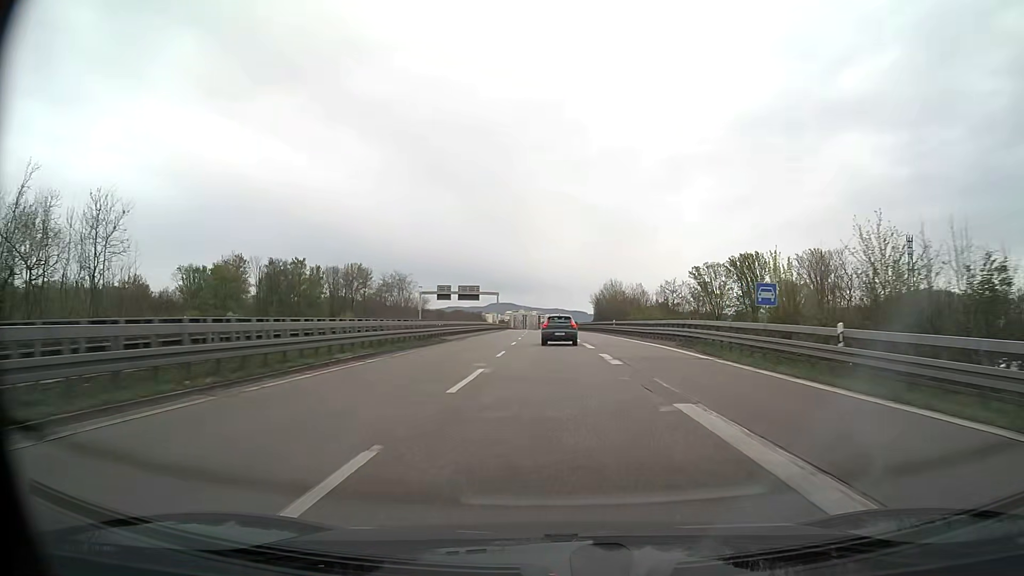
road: trunk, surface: asphalt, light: Day
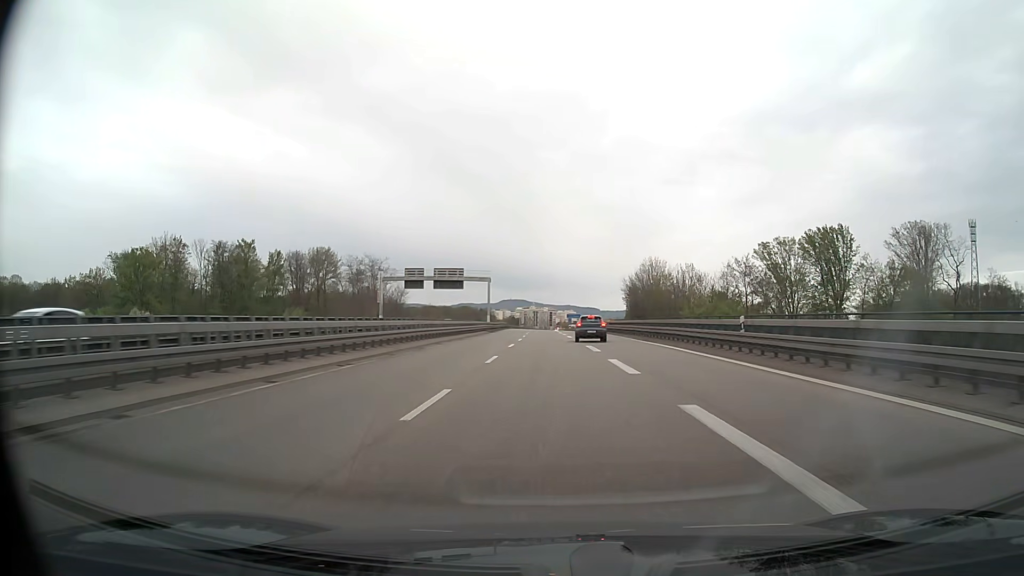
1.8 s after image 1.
(-0.4, +40.3) m; -1°
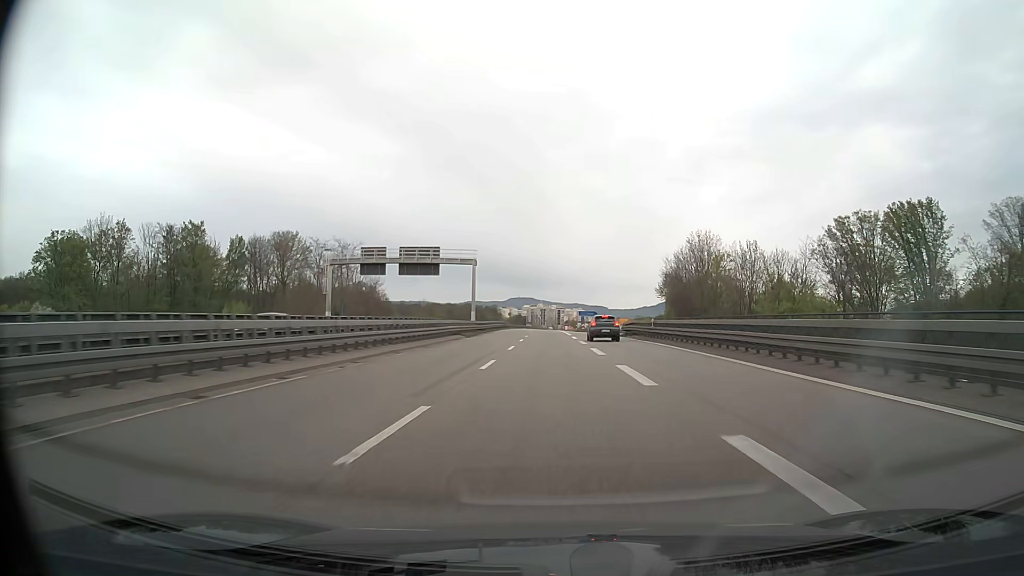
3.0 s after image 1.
(-0.2, +26.9) m; -1°
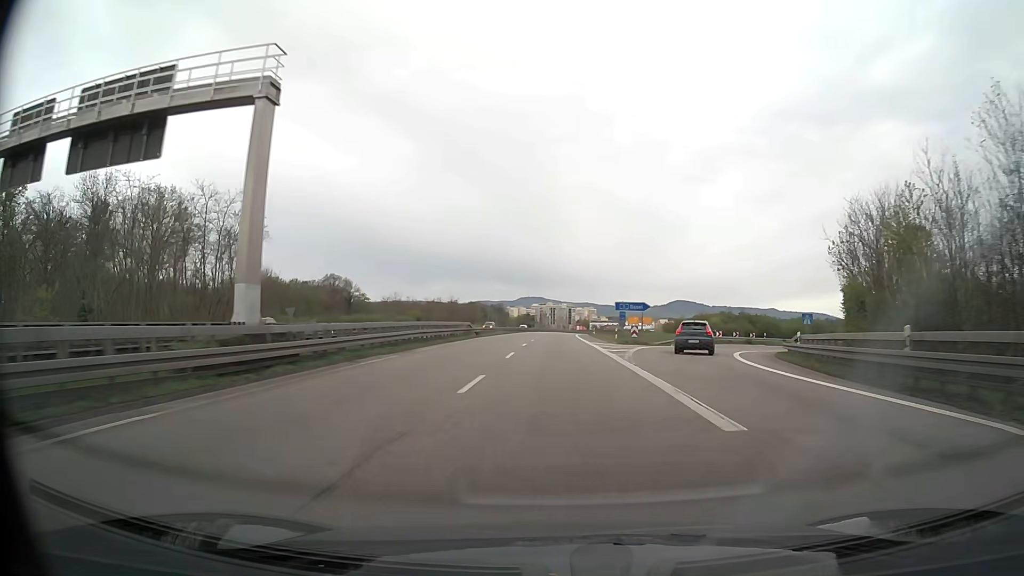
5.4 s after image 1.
(-0.5, +54.2) m; -1°
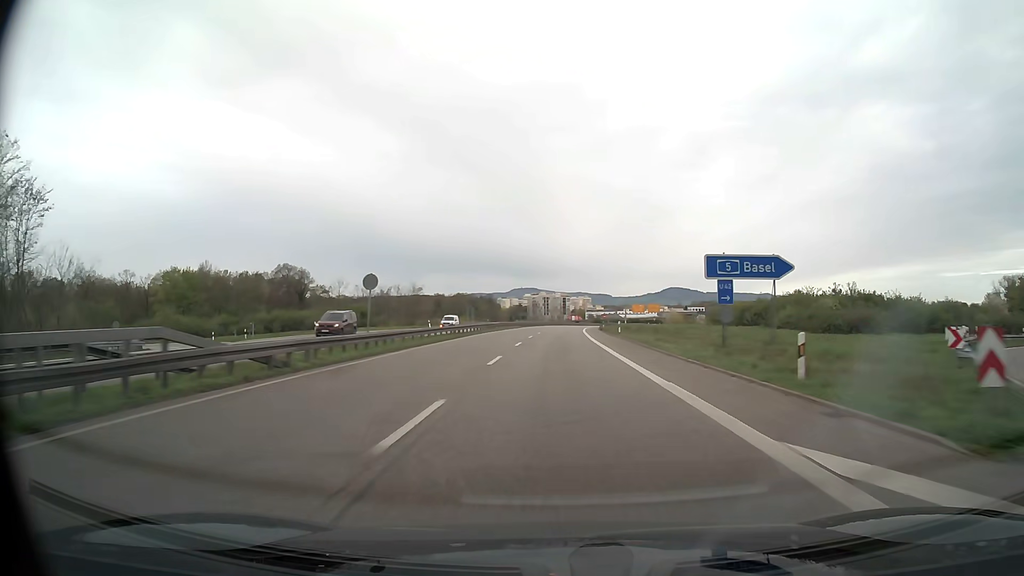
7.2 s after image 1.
(+0.2, +41.1) m; +1°
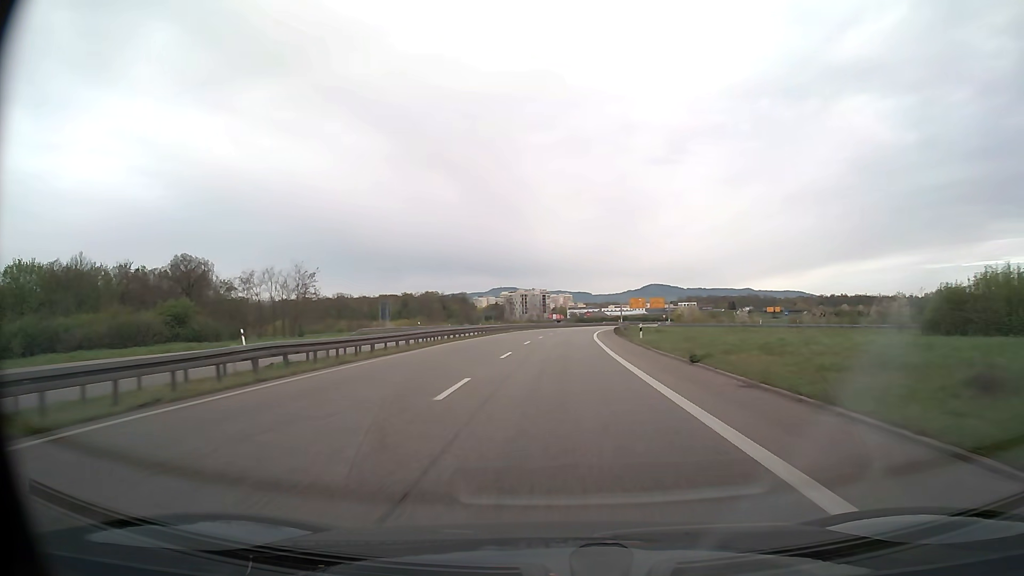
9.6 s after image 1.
(+0.7, +55.7) m; +2°
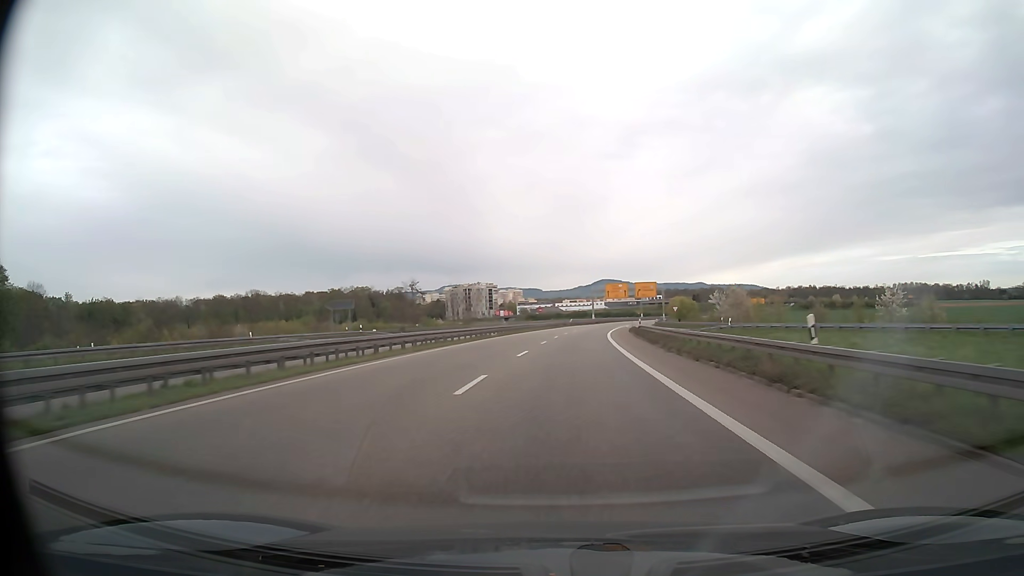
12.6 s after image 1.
(+2.3, +70.9) m; +4°
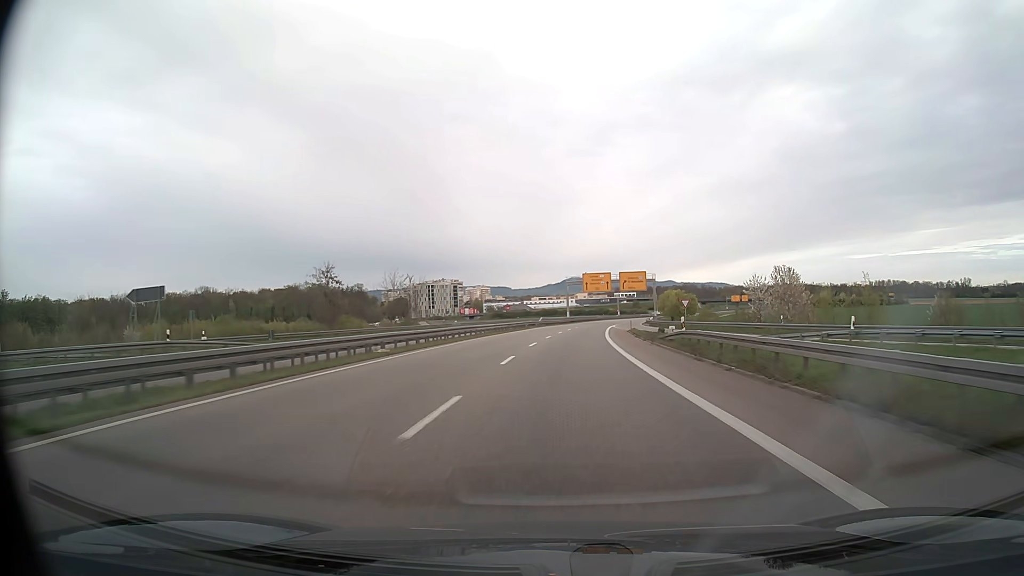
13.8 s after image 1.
(+0.5, +28.7) m; +2°
